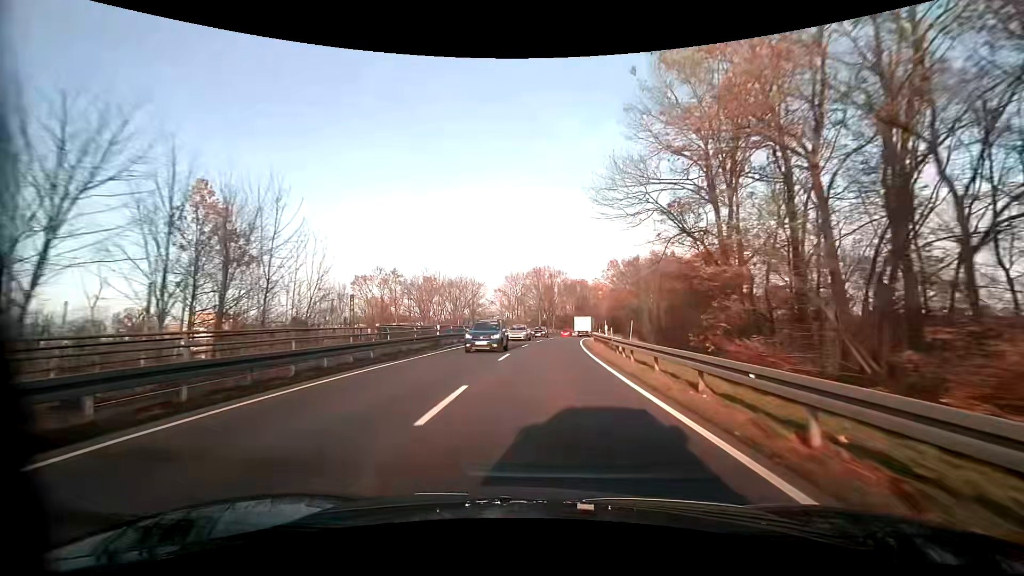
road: primary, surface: asphalt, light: Day
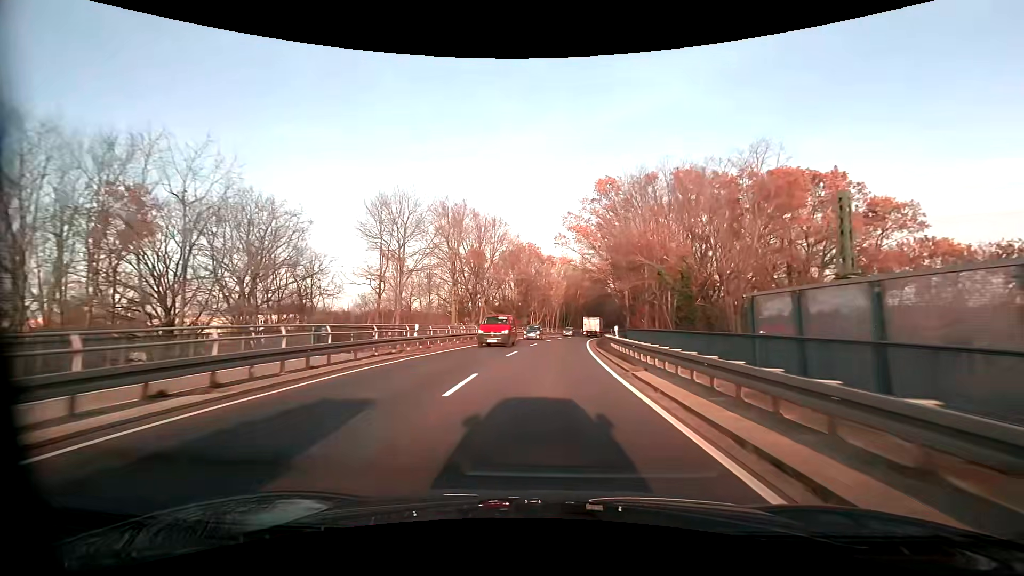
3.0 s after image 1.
(+3.6, +56.9) m; +7°
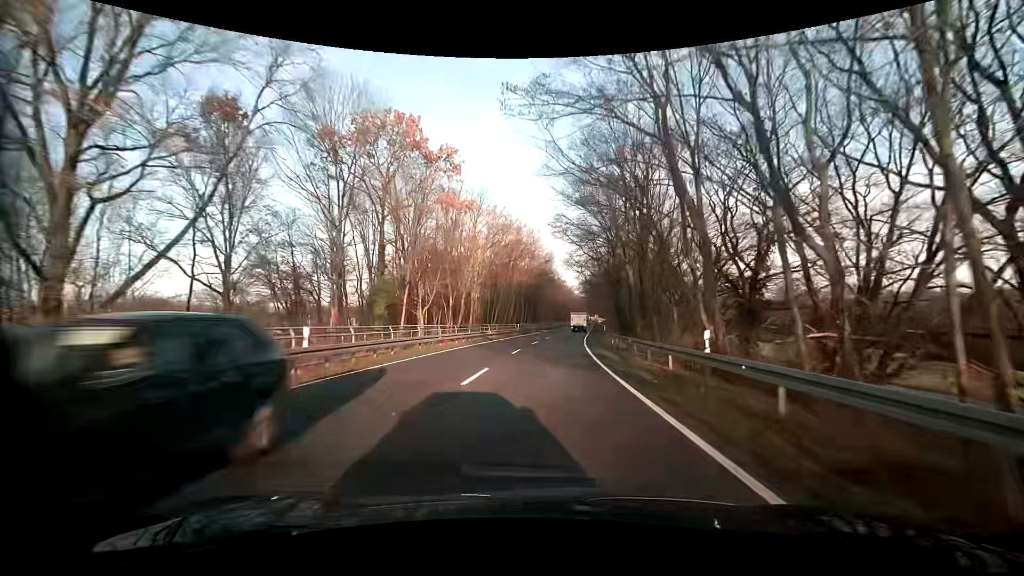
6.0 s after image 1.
(+3.9, +57.4) m; +7°
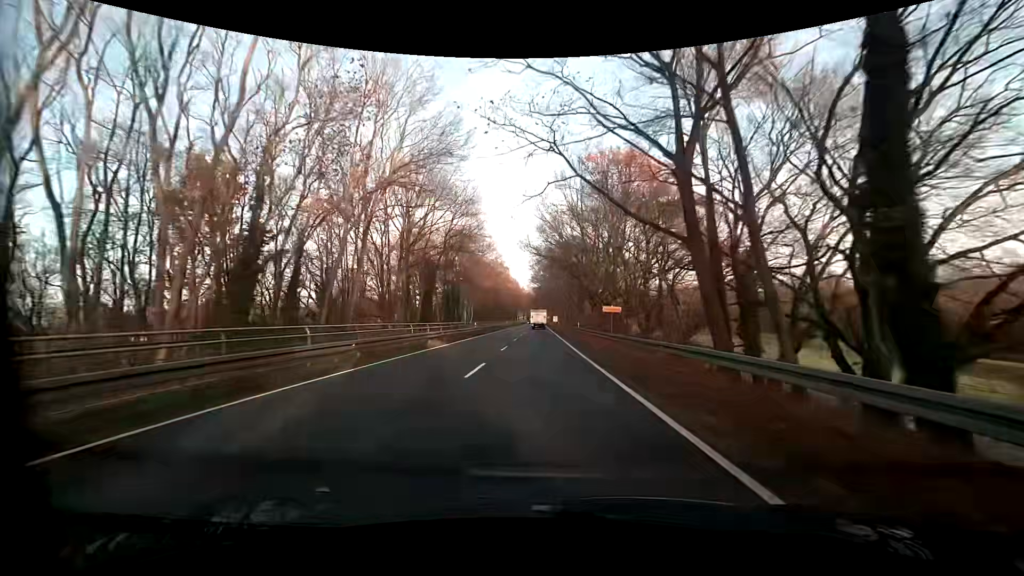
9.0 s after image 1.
(+3.7, +58.4) m; +7°
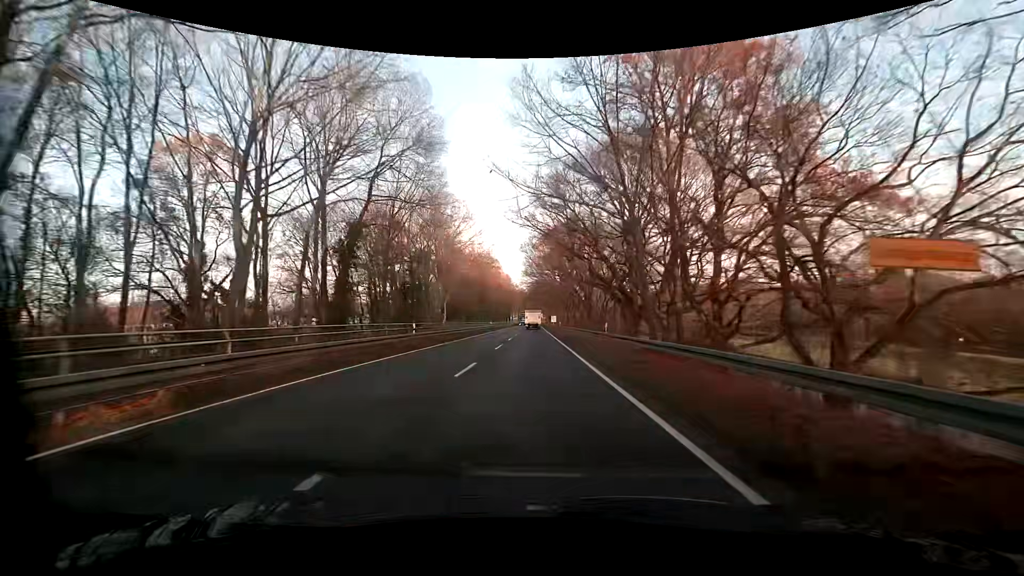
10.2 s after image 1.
(+0.1, +23.5) m; 0°
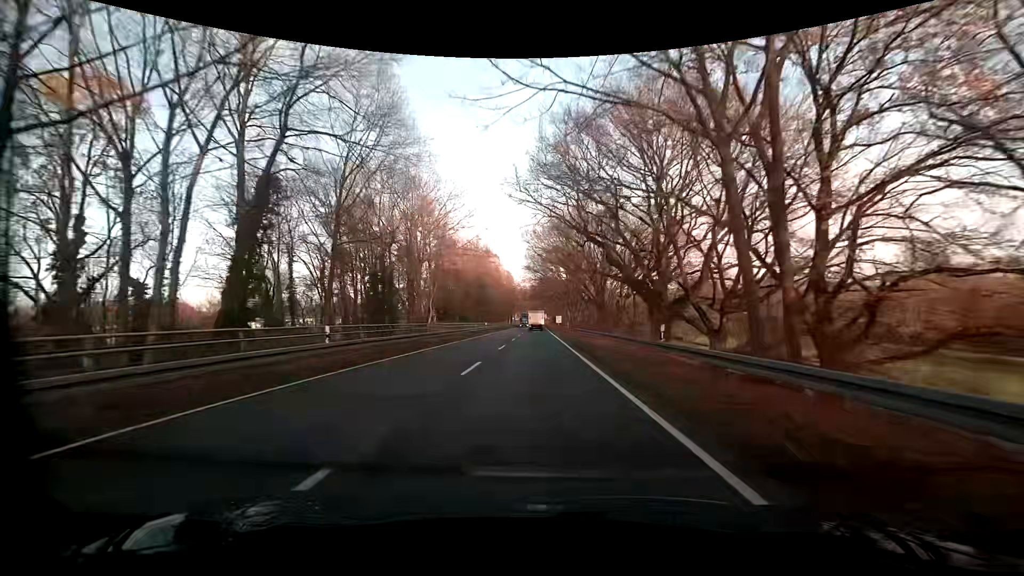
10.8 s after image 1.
(0.0, +11.7) m; 0°
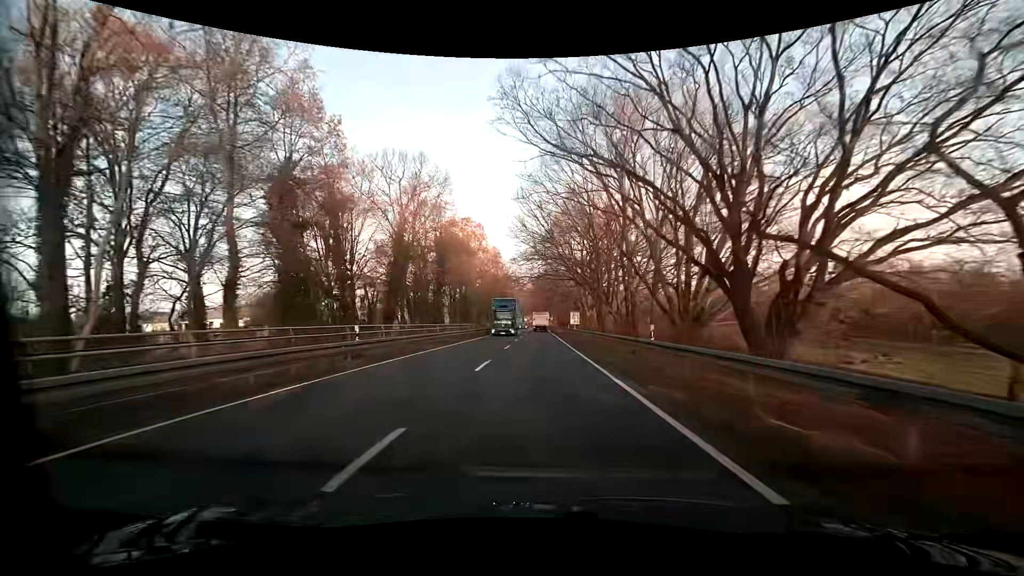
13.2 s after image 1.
(-0.6, +46.1) m; -1°
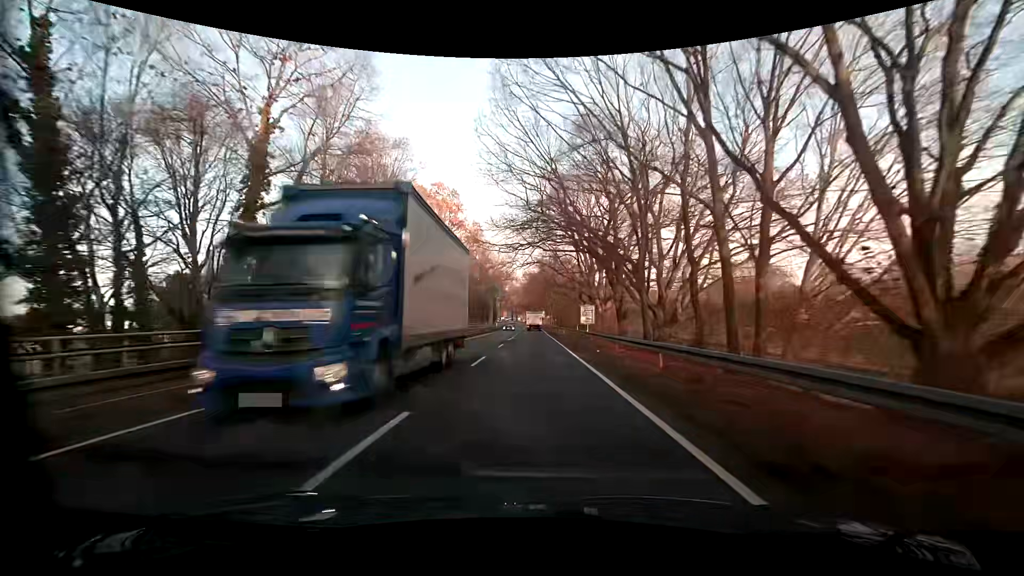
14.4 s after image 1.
(+0.3, +22.6) m; +1°
(0, +10) (0, +20) (0, +30) (0, +40) (-1, +50) (-1, +60) (-1, +70) (-1, +80) (-1, +90) (-2, +100) m
